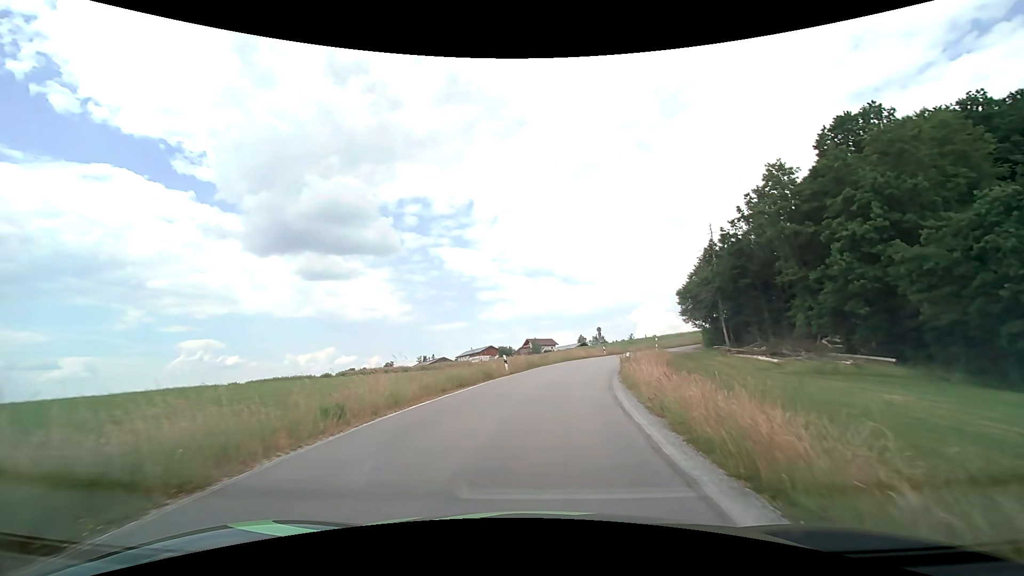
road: tertiary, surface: asphalt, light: Day
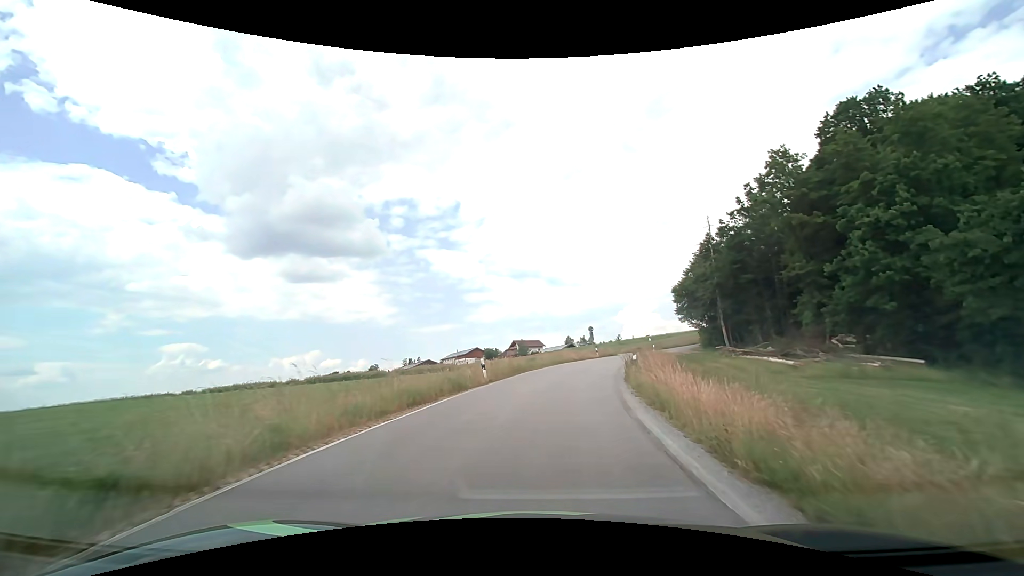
(+0.1, +5.2) m; +2°
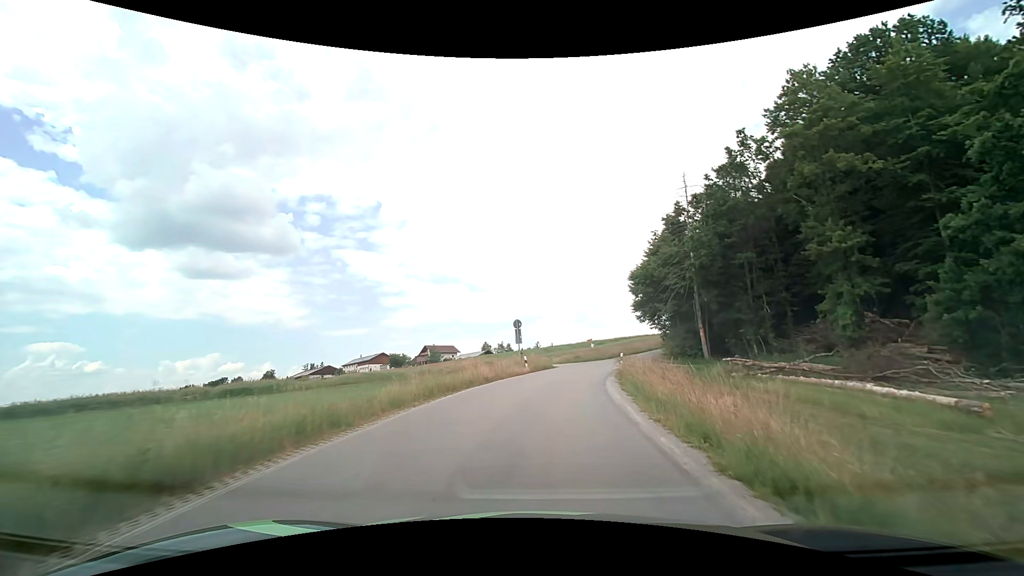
(+1.7, +22.8) m; +9°
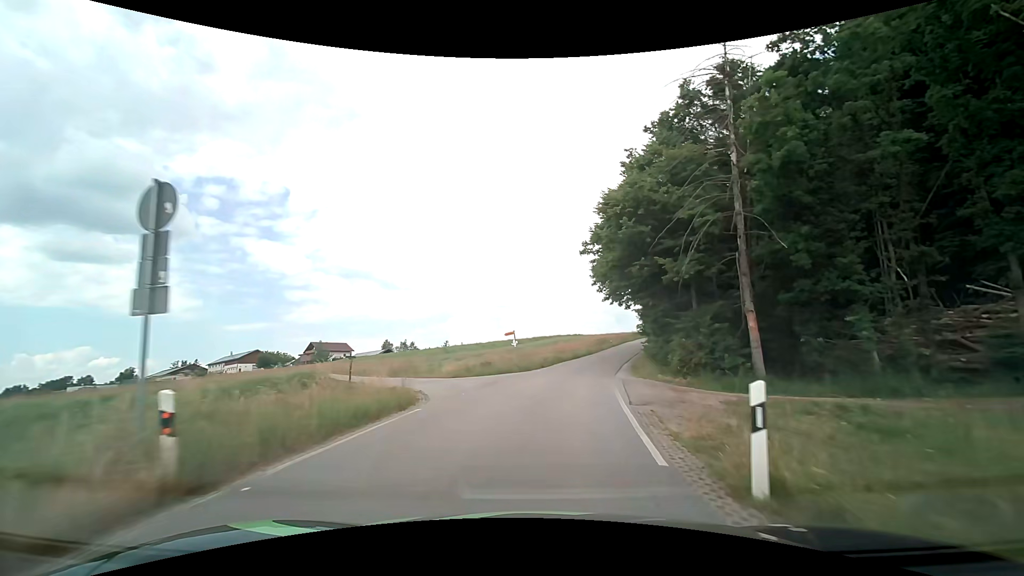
(+2.2, +26.5) m; +10°
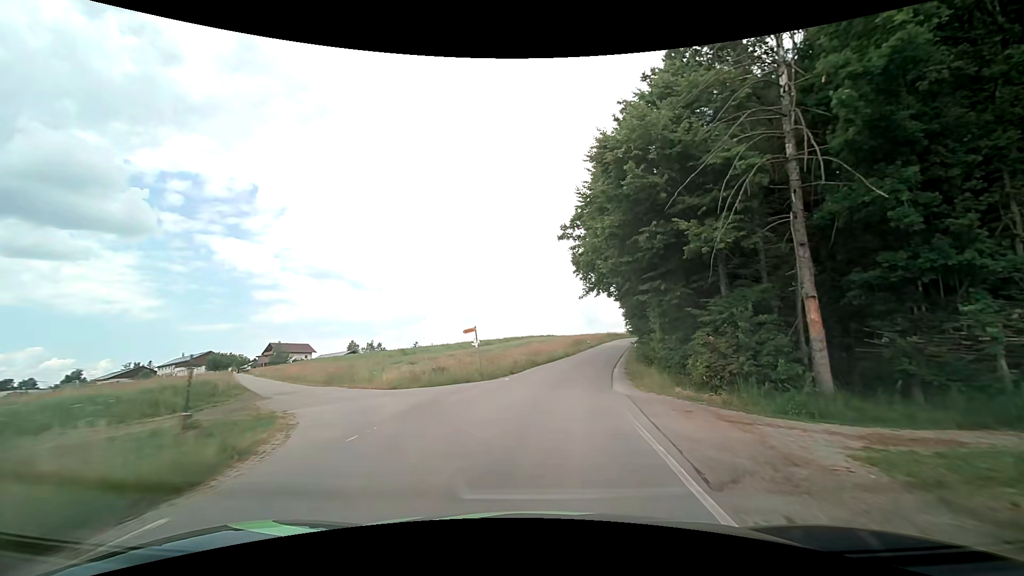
(+0.2, +7.1) m; +3°
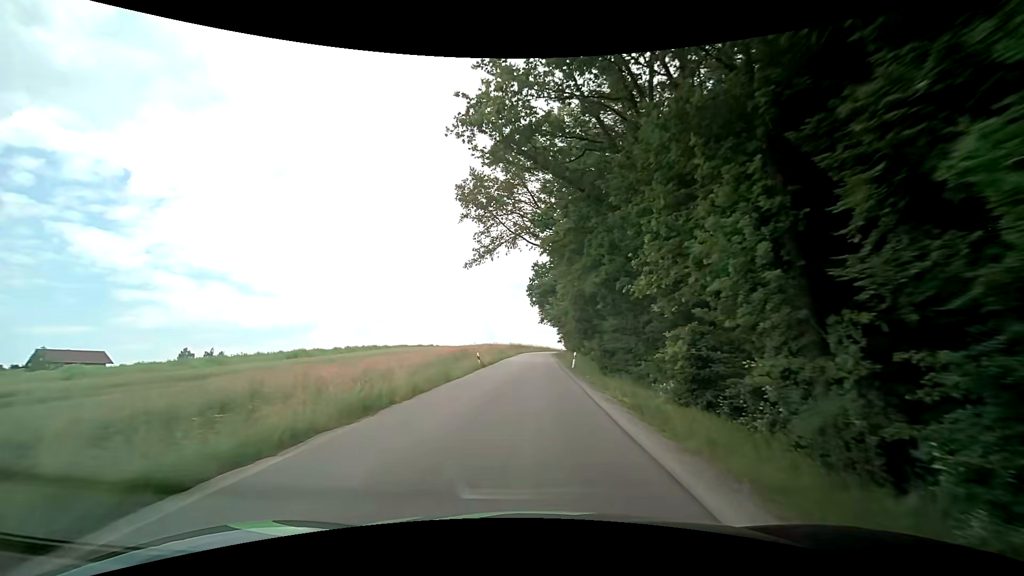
(+4.5, +37.5) m; +11°
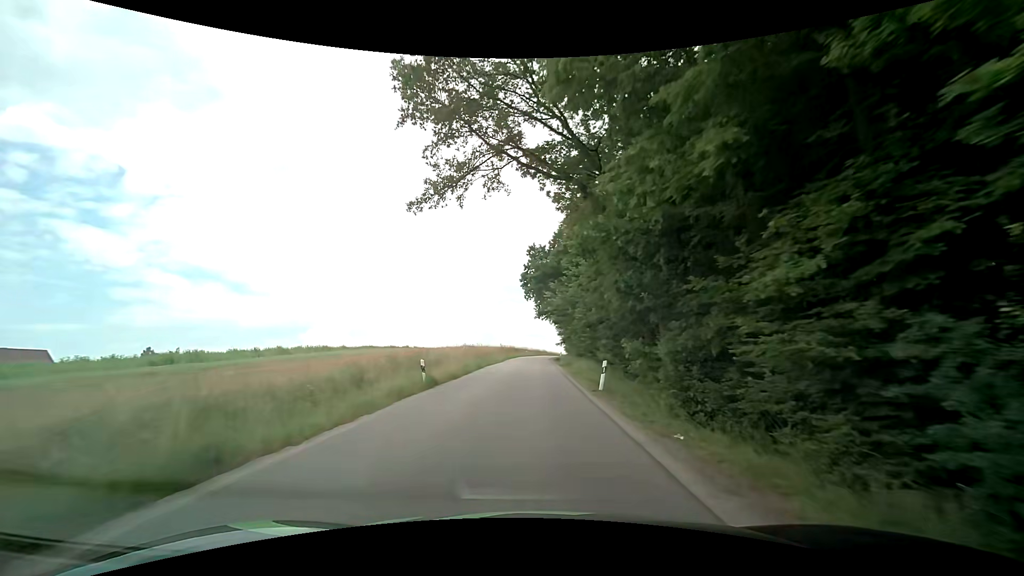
(+0.2, +15.8) m; +1°
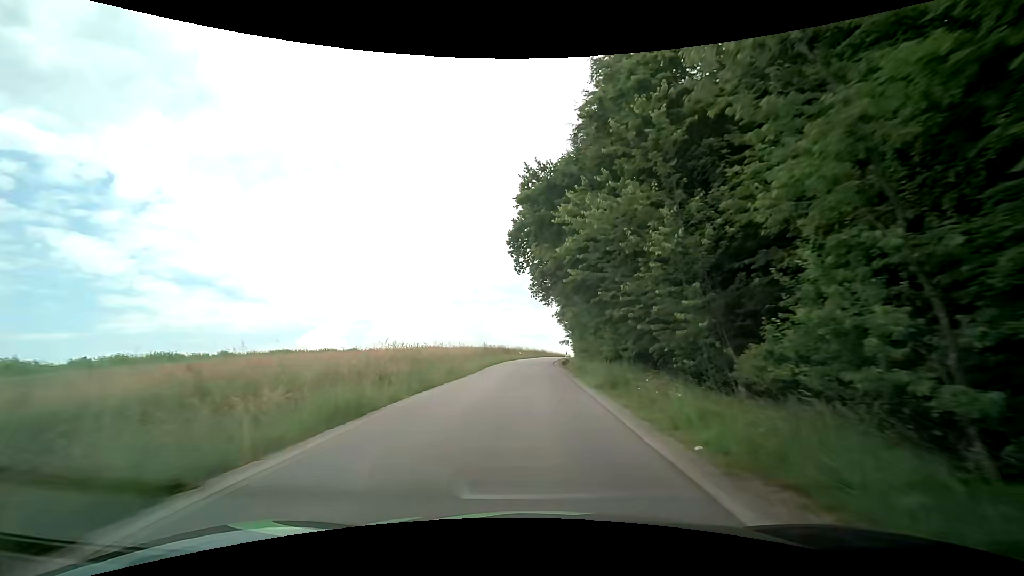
(0.0, +24.0) m; 0°
(0, +10) (0, +20) (0, +30) (0, +40) (0, +50) (+1, +60) (+2, +70) (+3, +80) (+5, +90) (+7, +99) m
